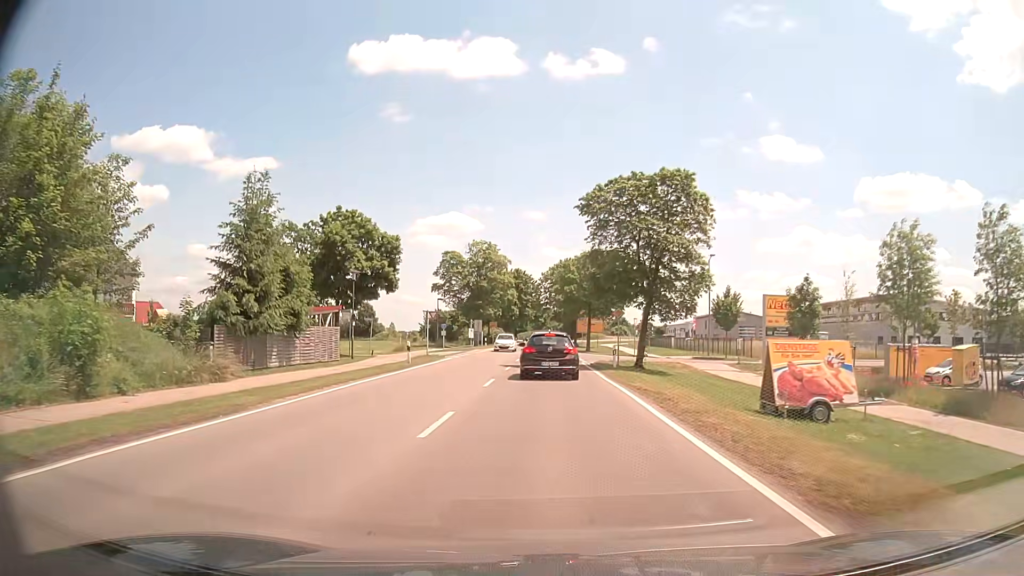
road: tertiary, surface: asphalt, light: Day
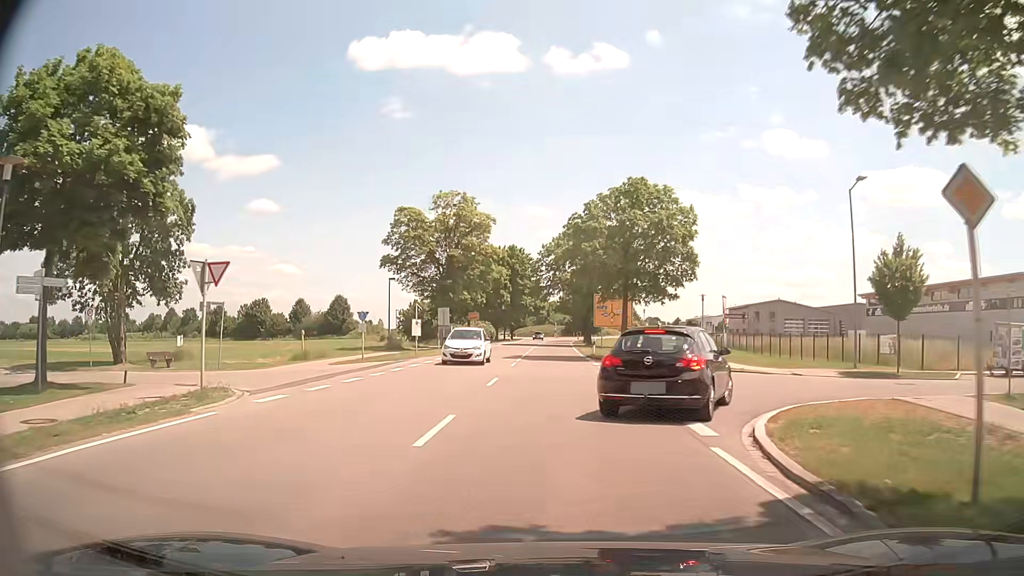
(0.0, +27.4) m; -1°
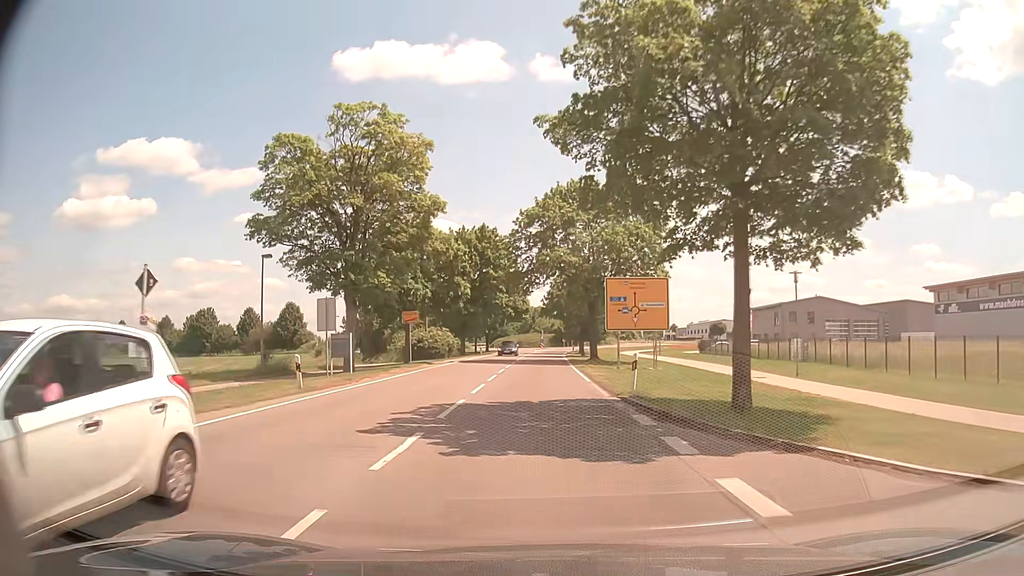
(+0.6, +25.1) m; +2°
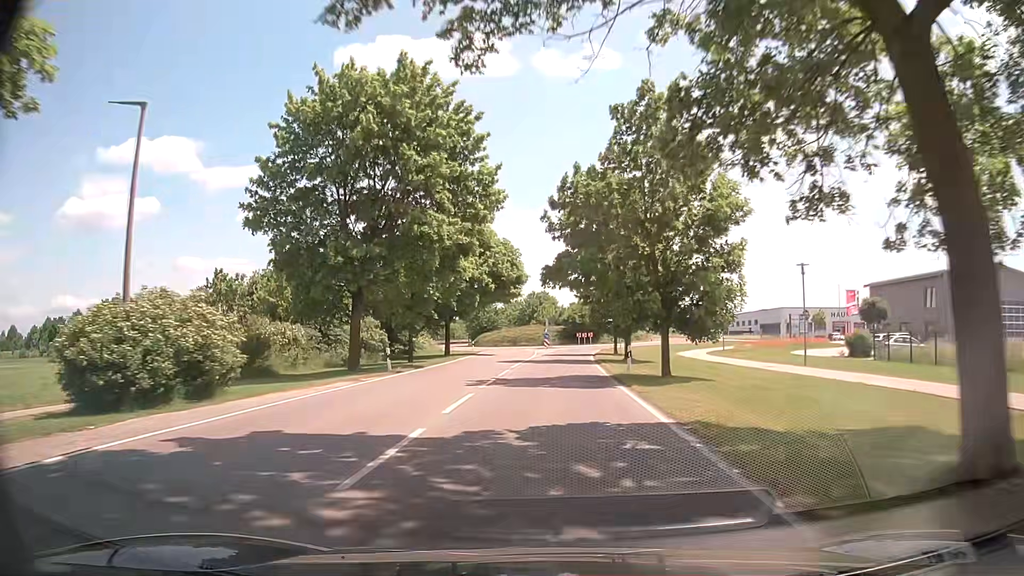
(-0.2, +42.4) m; 0°
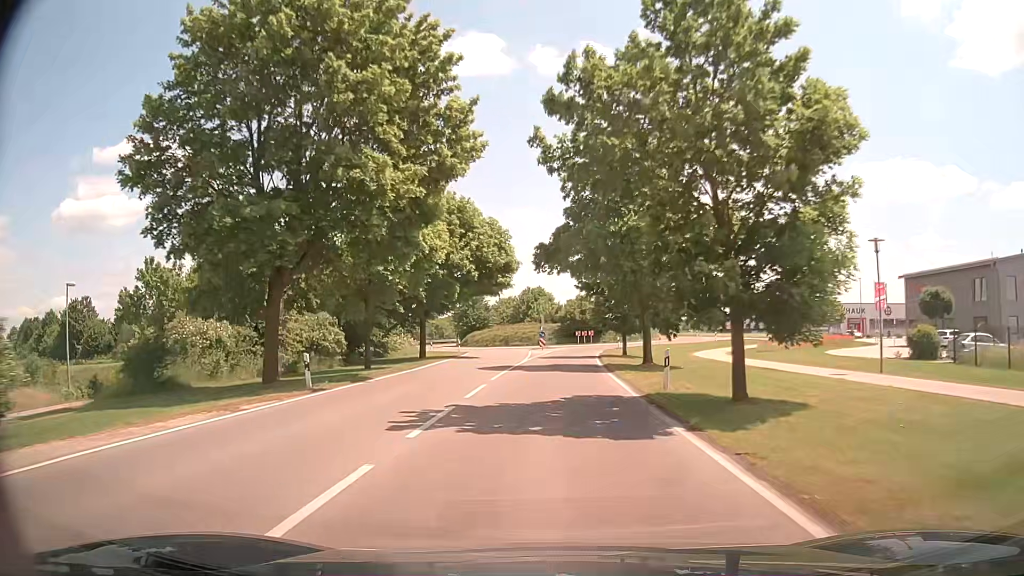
(0.0, +8.7) m; -1°
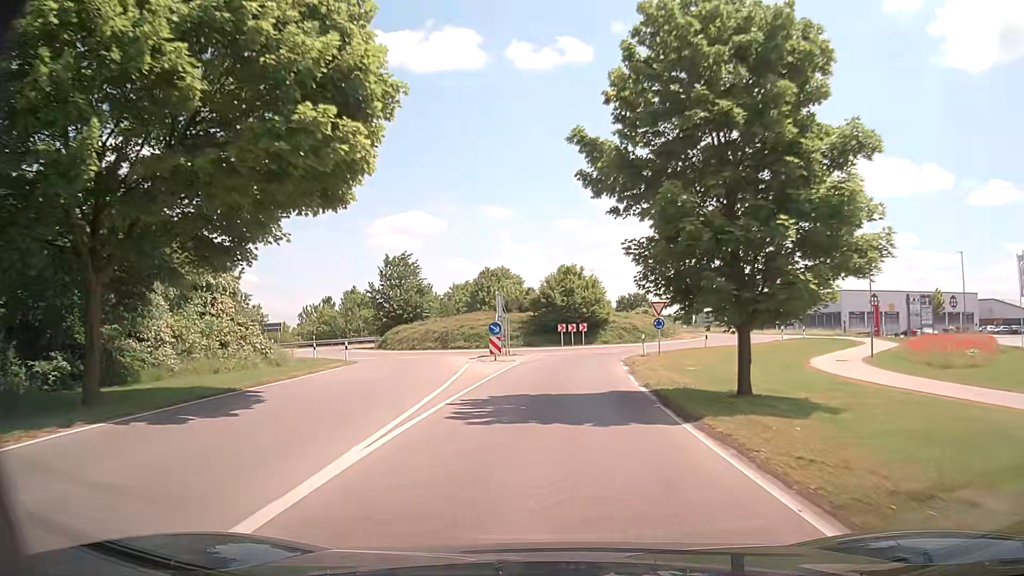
(+0.8, +31.1) m; +3°
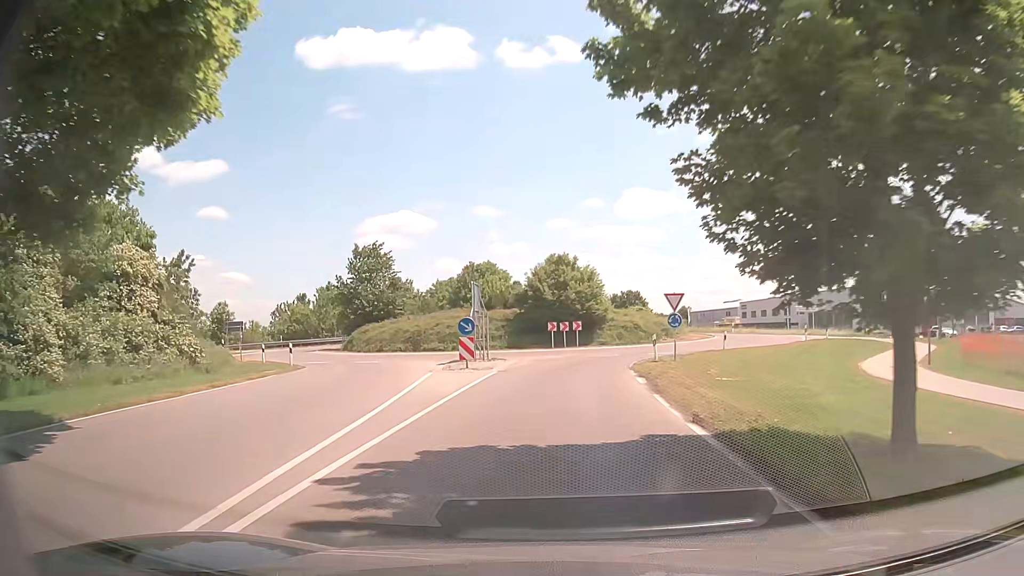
(0.0, +6.7) m; +1°
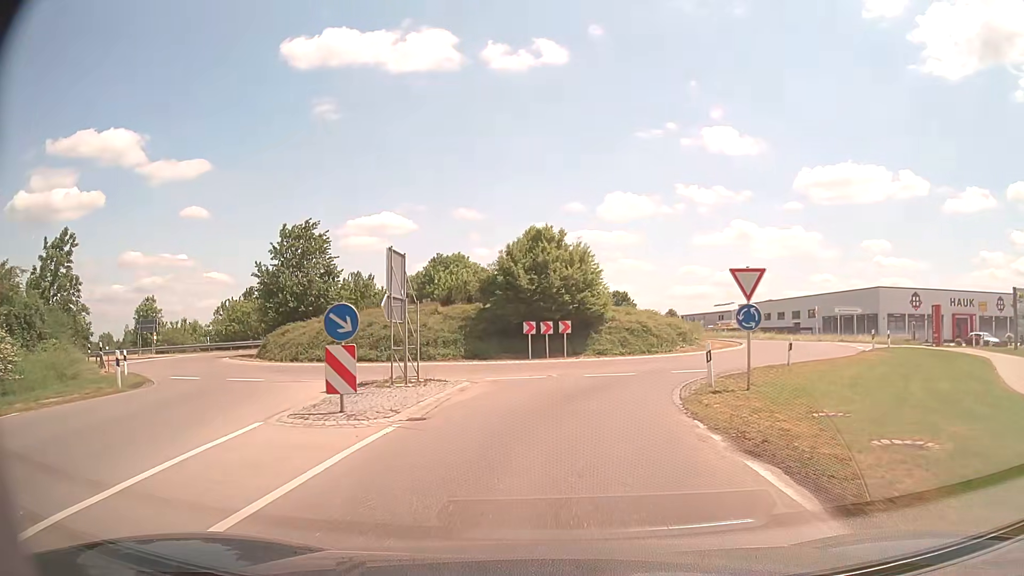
(+0.1, +12.0) m; +2°
(0, +10) (+3, +20) (+8, +28) (+13, +37) (+13, +47) (+10, +56) (+7, +66) (+6, +76) (+5, +86) (+6, +96) m
